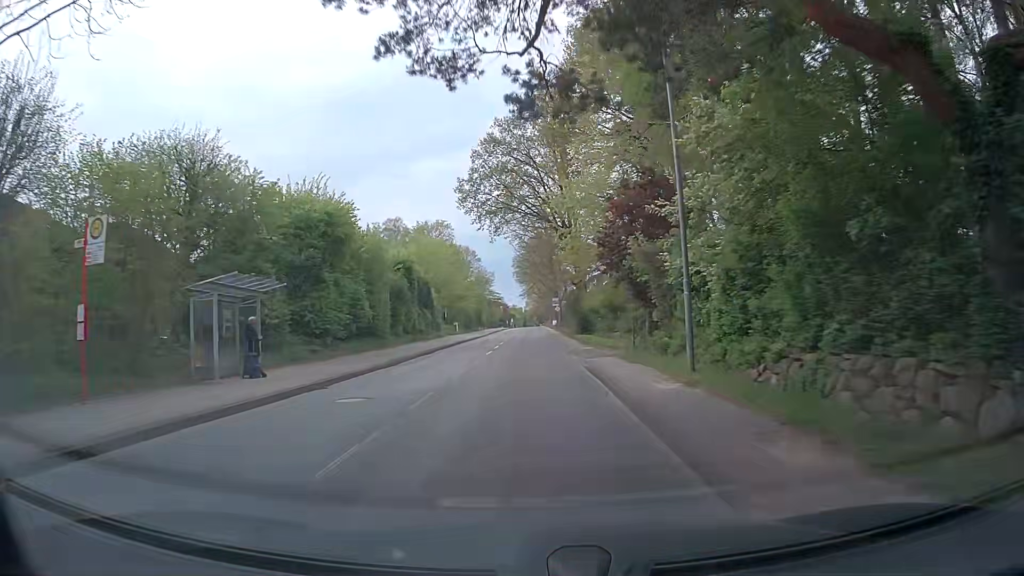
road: tertiary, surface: asphalt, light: Day
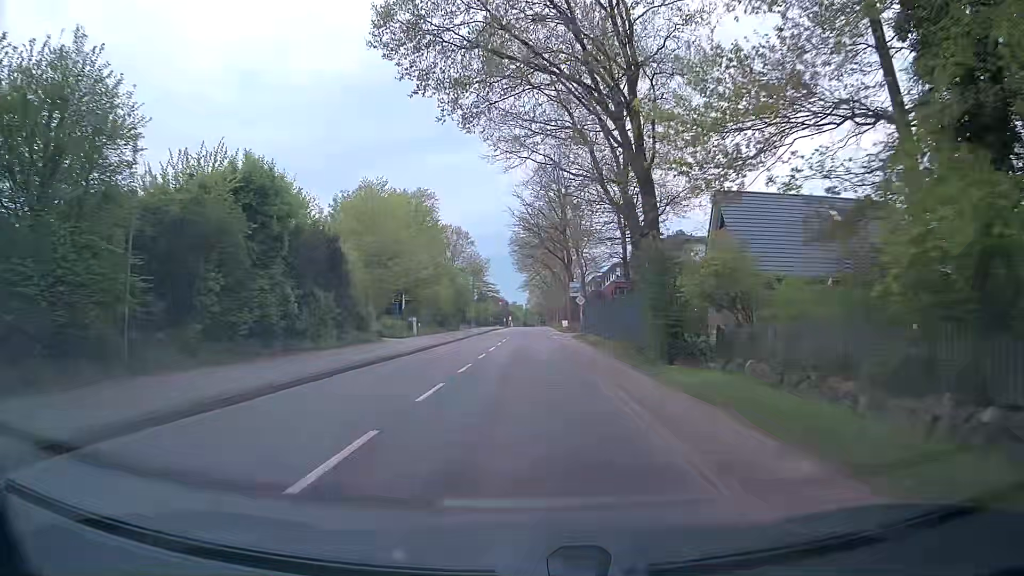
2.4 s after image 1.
(0.0, +29.6) m; 0°
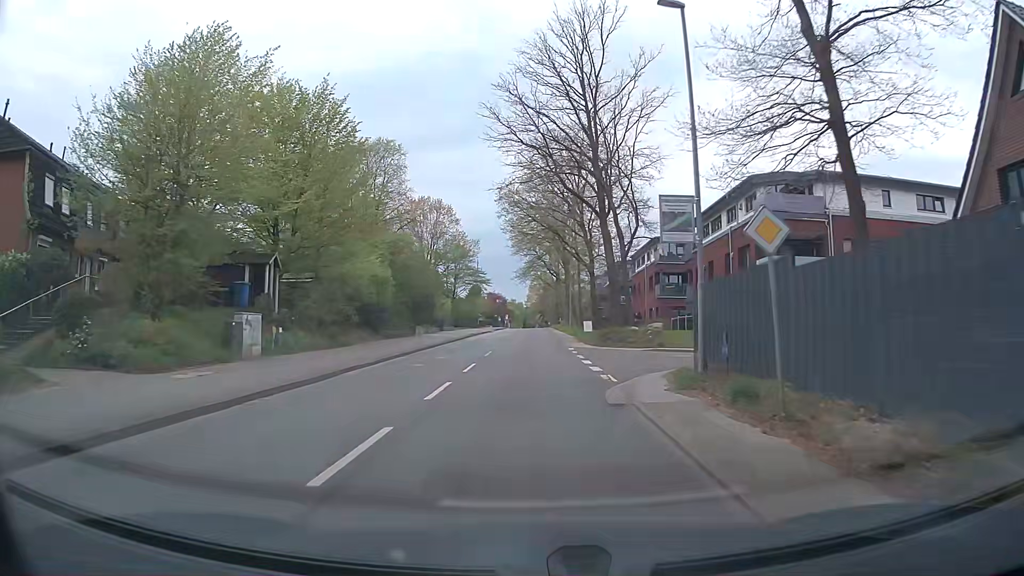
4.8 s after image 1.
(+0.2, +30.1) m; 0°
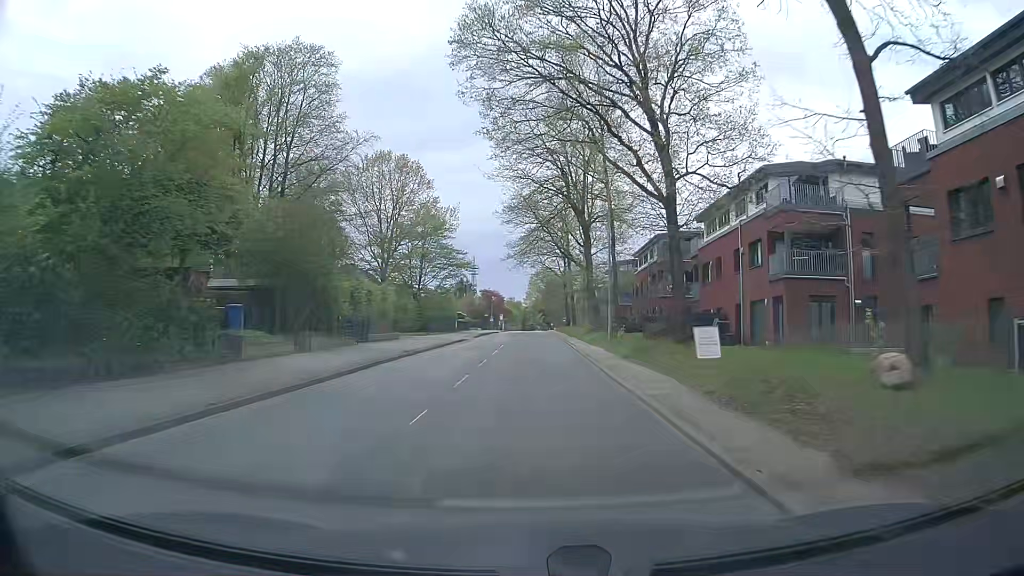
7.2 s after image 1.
(+0.1, +30.4) m; 0°
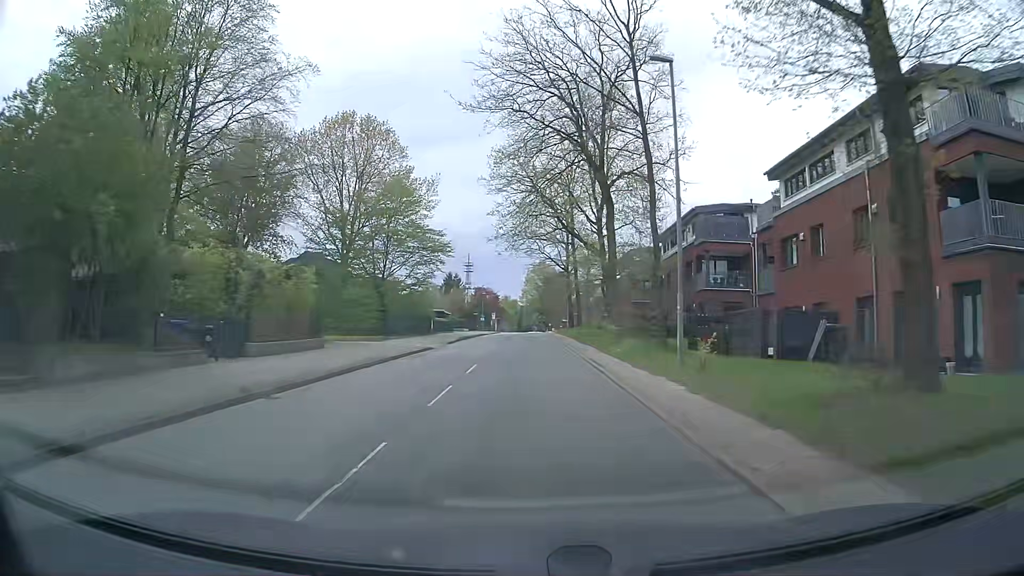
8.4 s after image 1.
(+0.1, +15.2) m; 0°
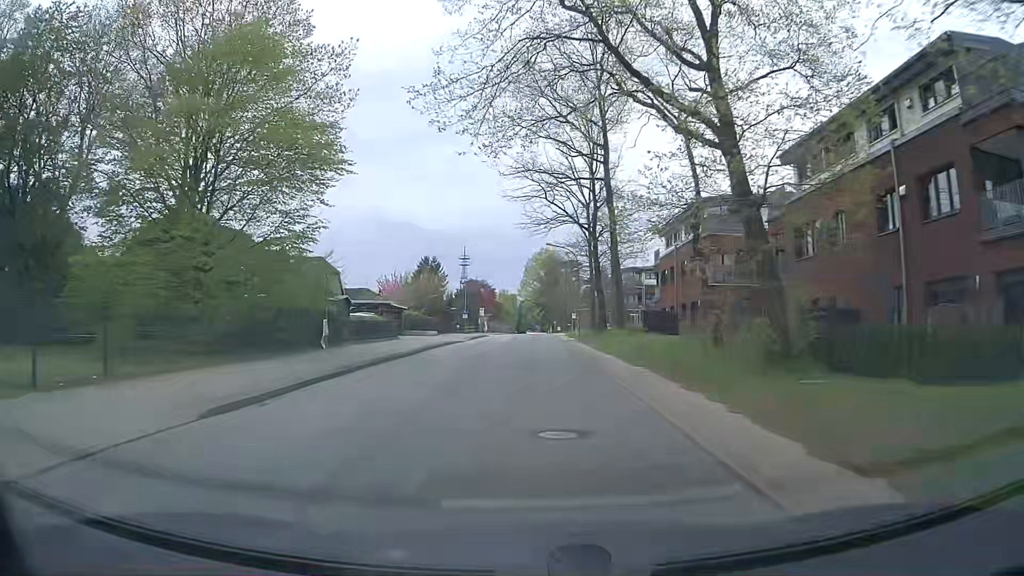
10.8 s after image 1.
(+0.2, +30.5) m; 0°
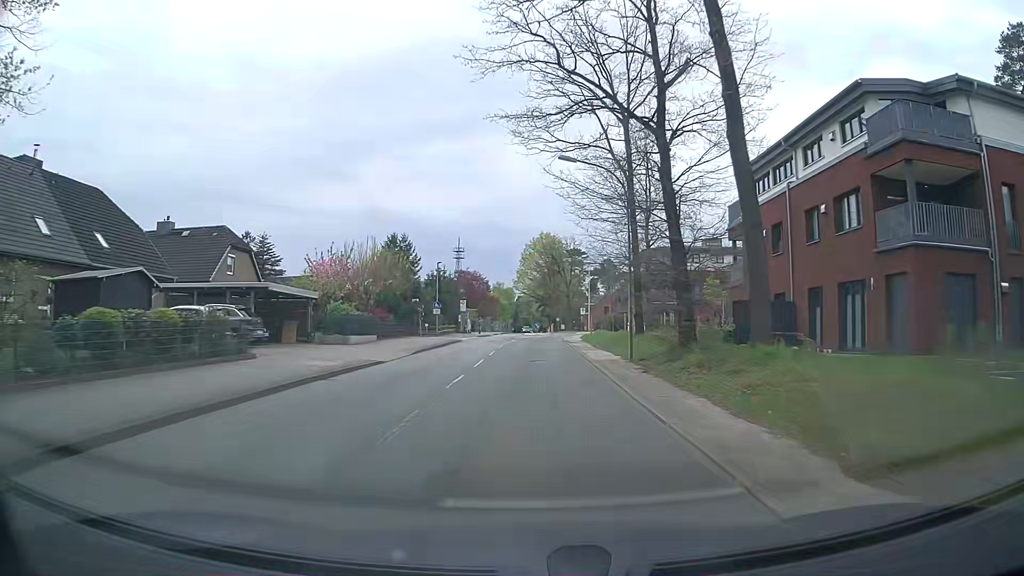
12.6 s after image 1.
(+0.1, +23.0) m; 0°
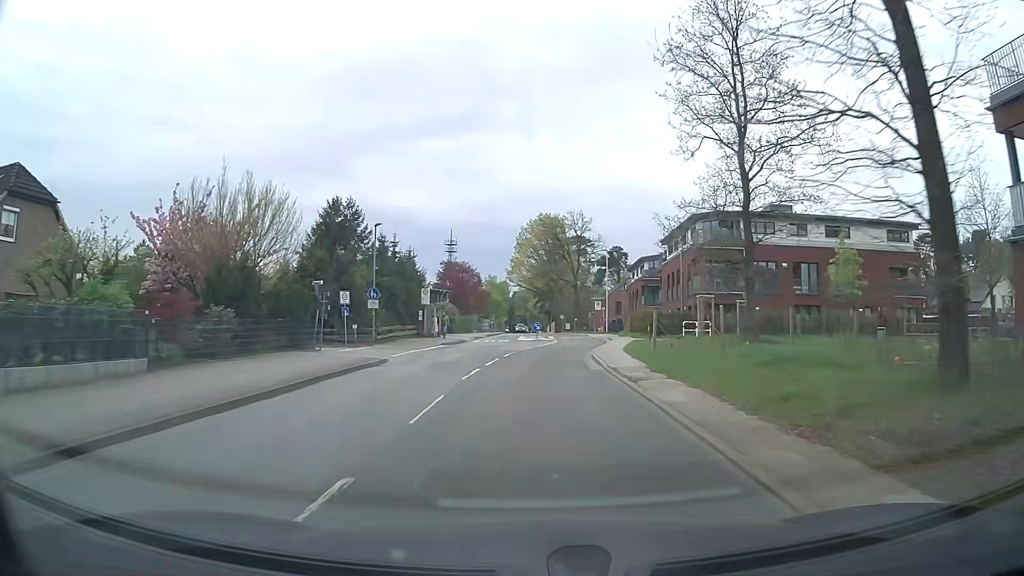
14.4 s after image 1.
(-0.1, +23.1) m; +1°
(0, +10) (0, +20) (+1, +30) (+2, +40) (+3, +50) (+3, +60) (+2, +70) (+1, +80) (0, +90) (0, +100) m
